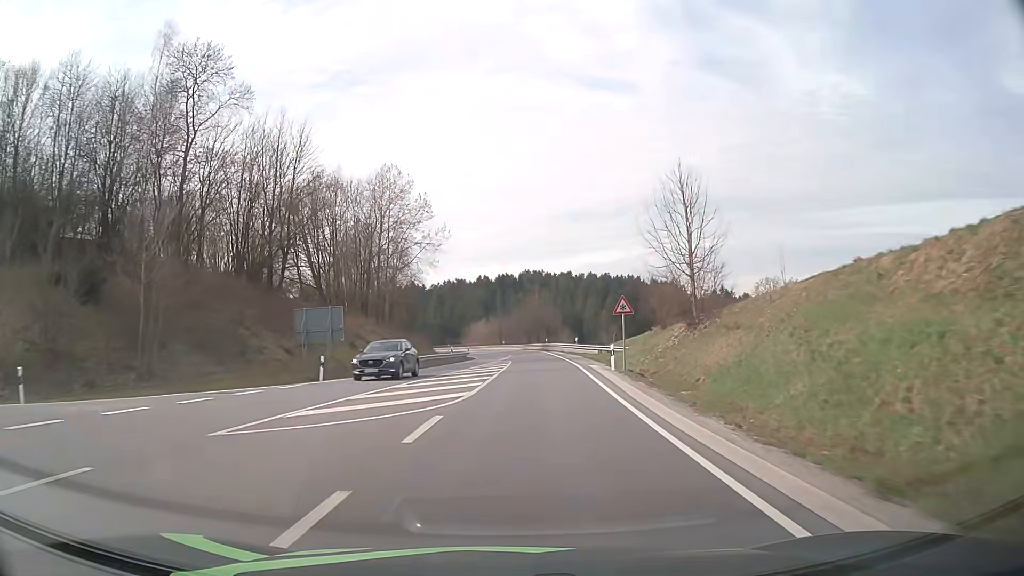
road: secondary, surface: asphalt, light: Day
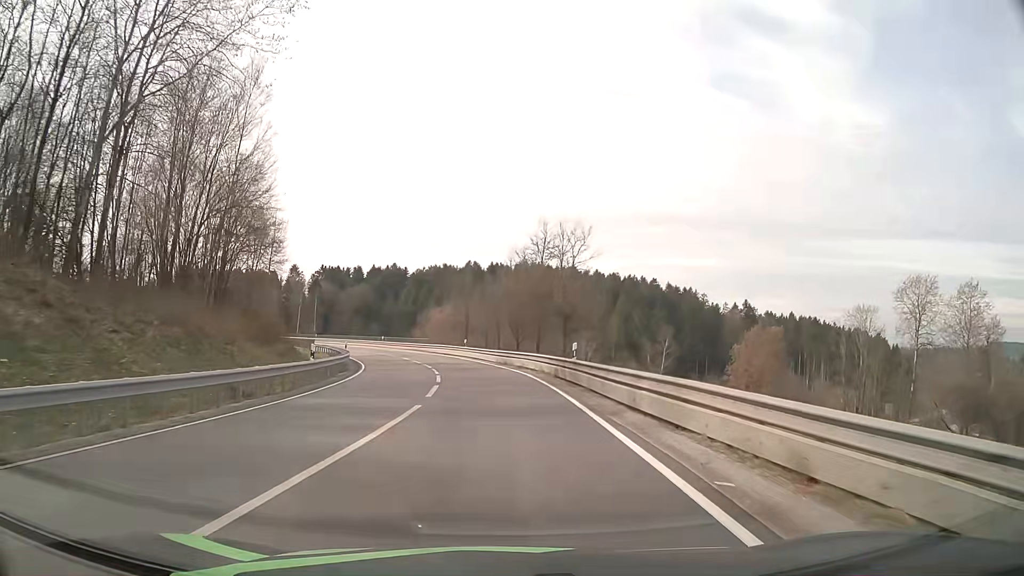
(+2.2, +52.8) m; +1°
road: primary_link
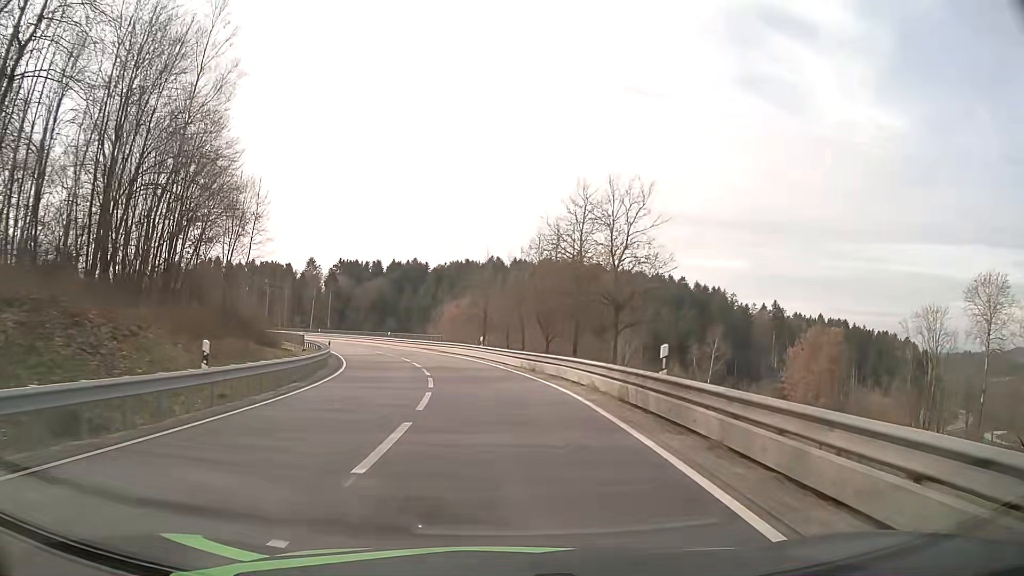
(-0.2, +10.0) m; -2°
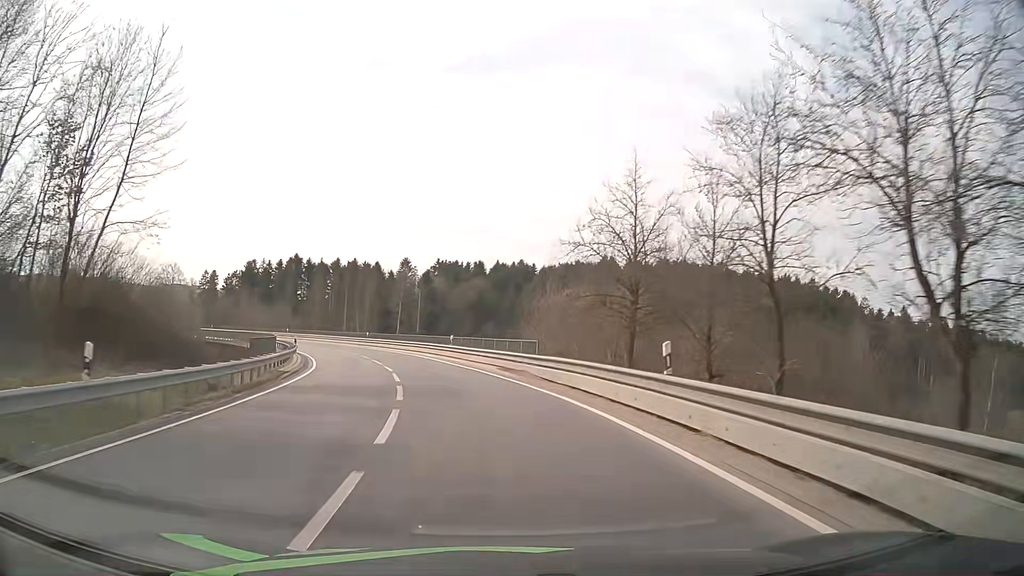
(-2.0, +28.7) m; -9°
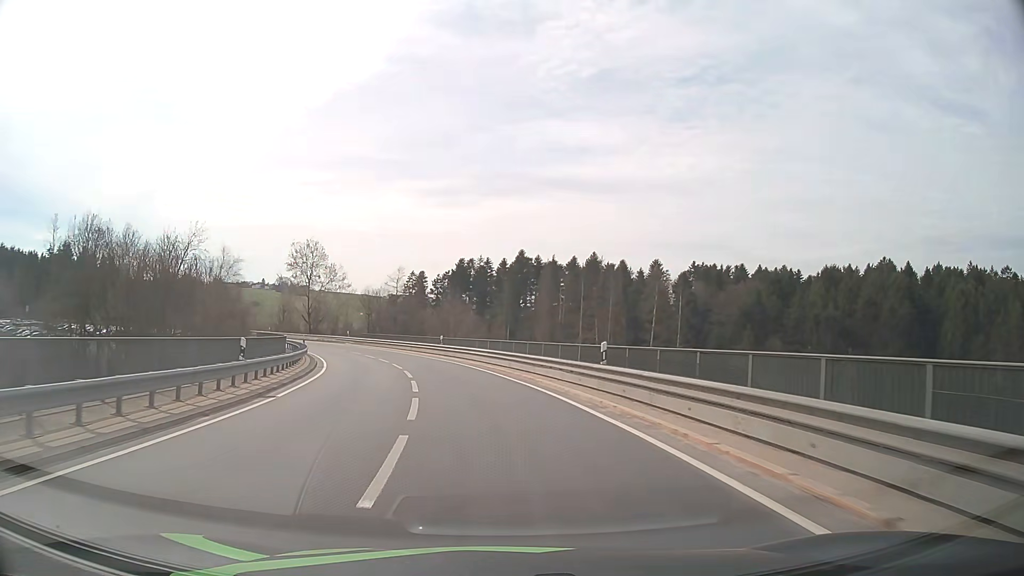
(-8.4, +45.5) m; -20°
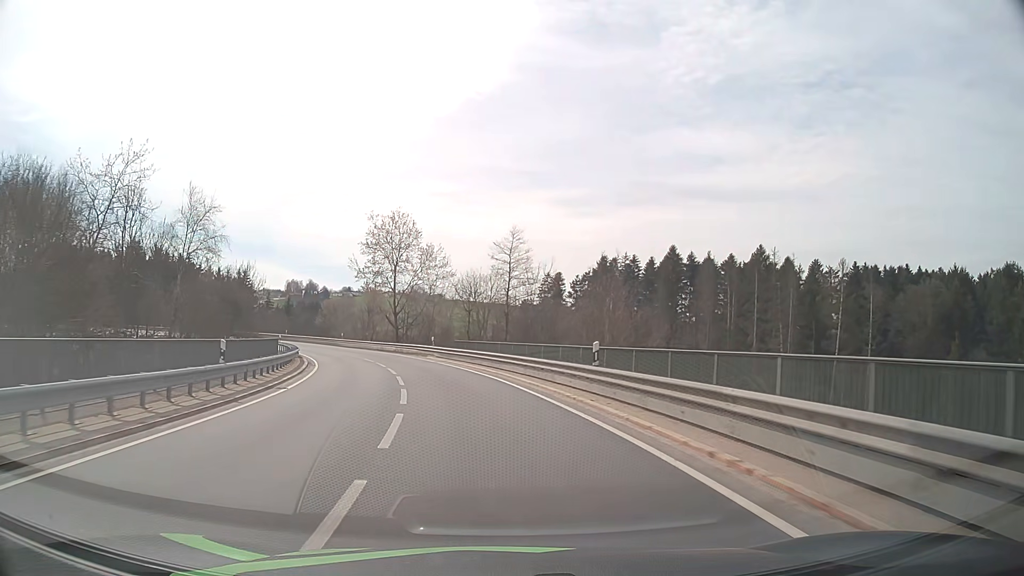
(-2.7, +27.6) m; -12°
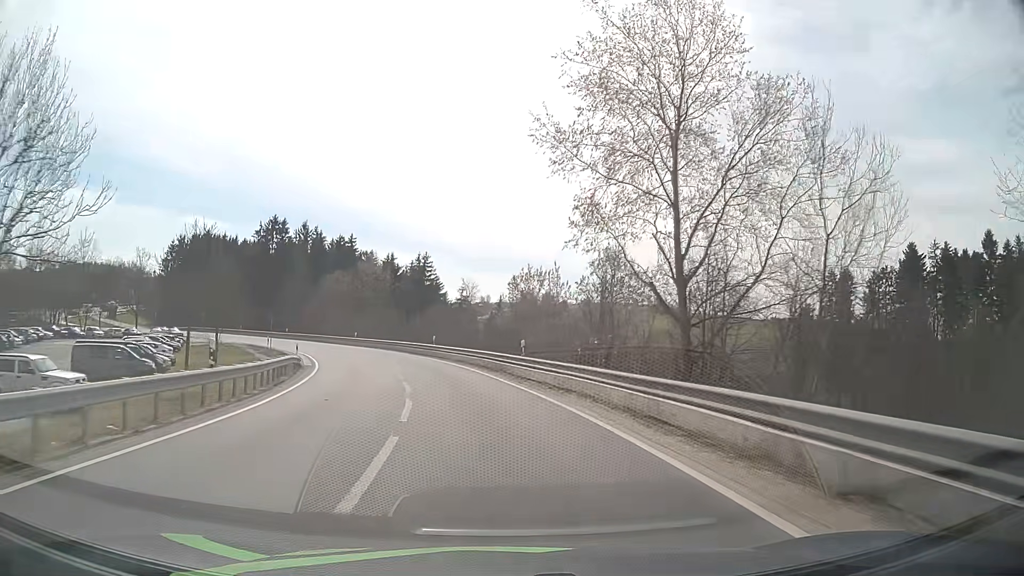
(-8.4, +45.3) m; -21°
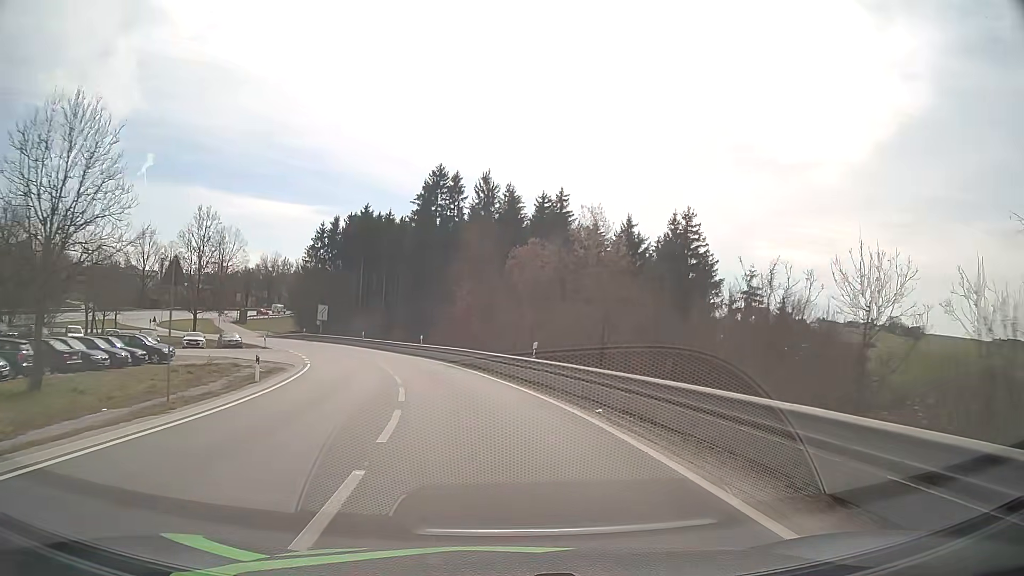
(-7.8, +44.9) m; -19°
(0, +10) (-2, +20) (-4, +30) (-6, +39) (-10, +49) (-14, +58) (-20, +66) (-27, +73) (-35, +79) (-43, +84) m
